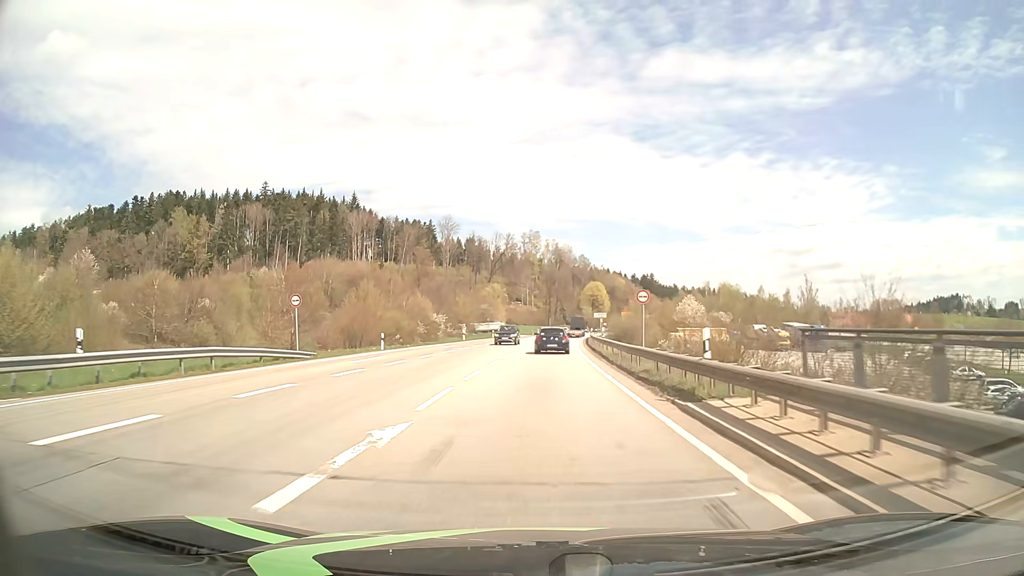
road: primary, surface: asphalt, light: Day
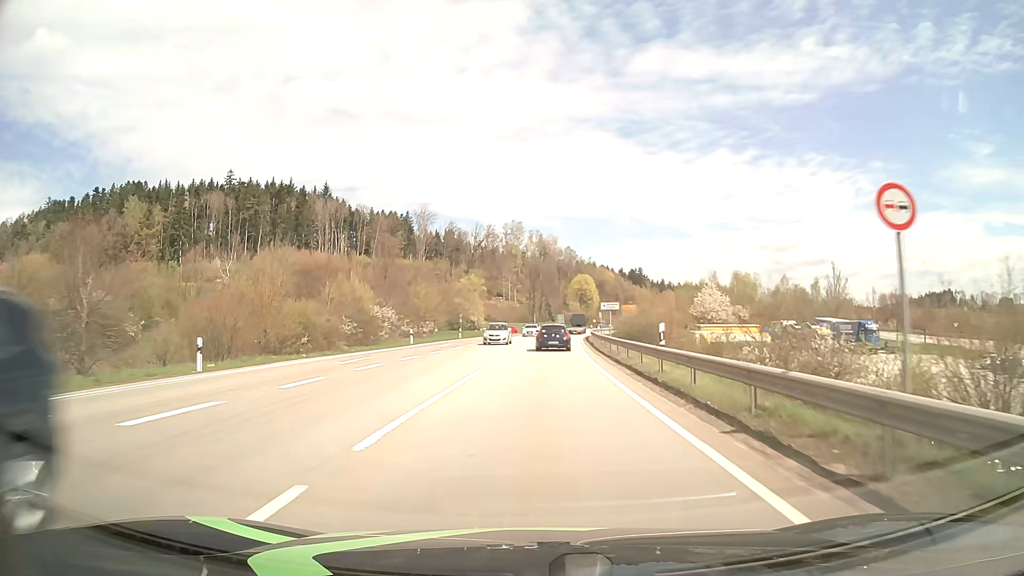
(+0.3, +22.1) m; +1°
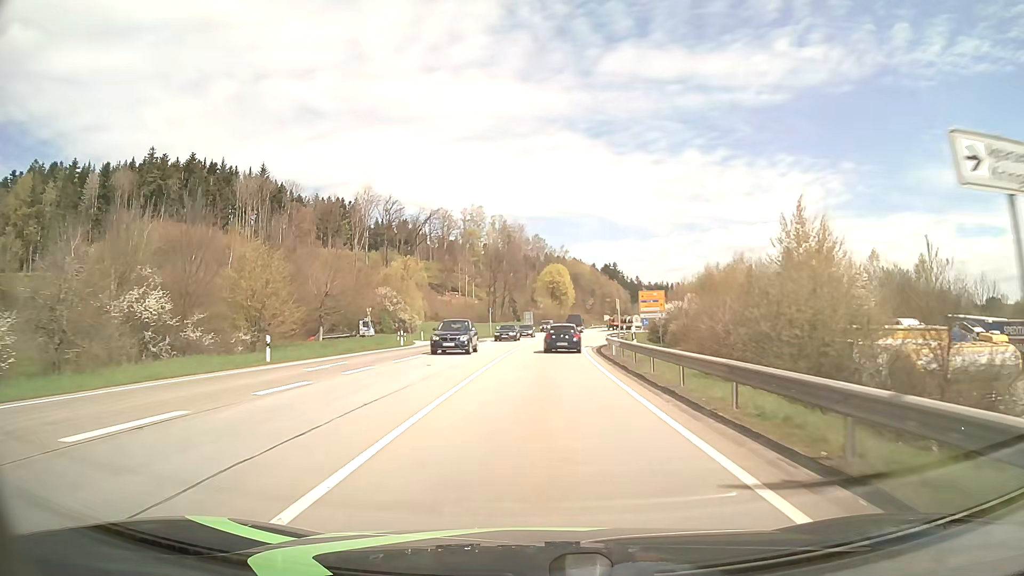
(+1.1, +43.5) m; +3°
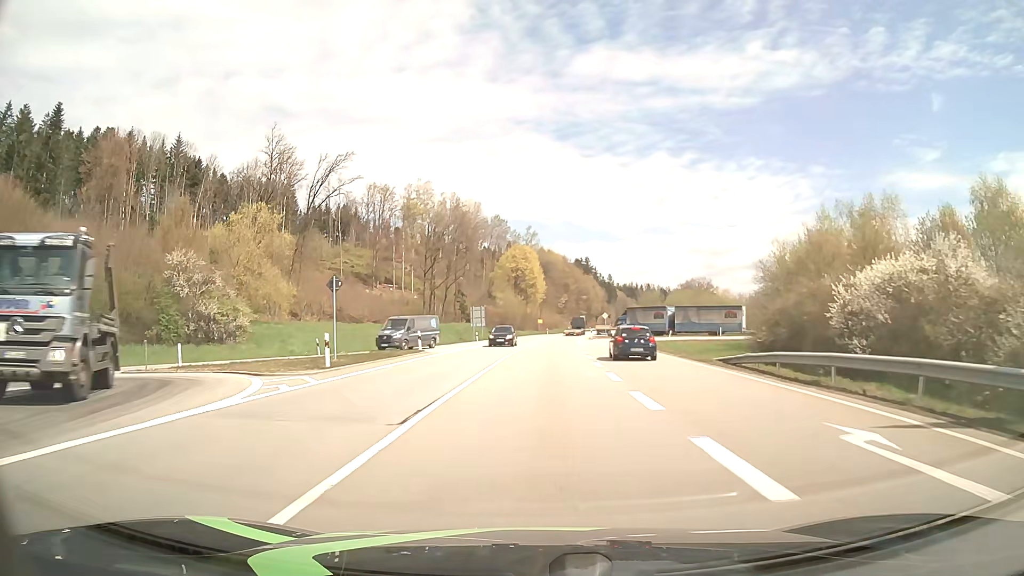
(+1.4, +51.9) m; +3°
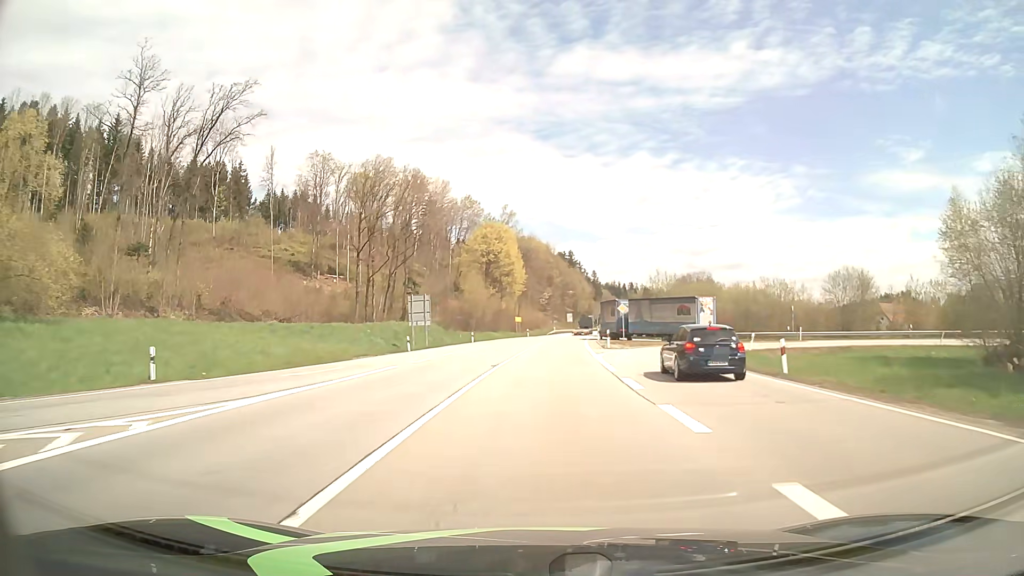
(+0.4, +33.0) m; +1°
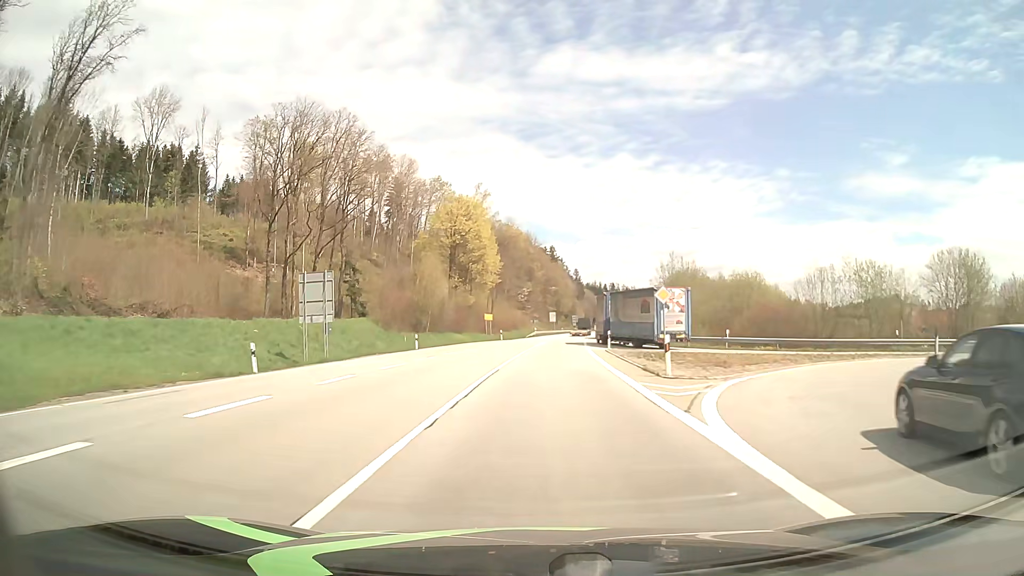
(+0.4, +23.5) m; +2°
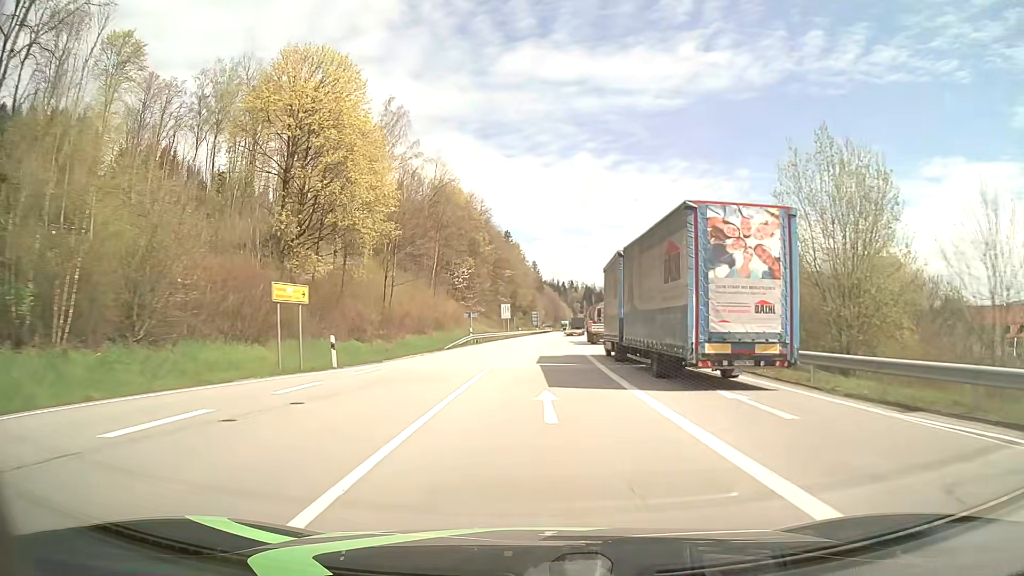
(+1.7, +50.3) m; +4°
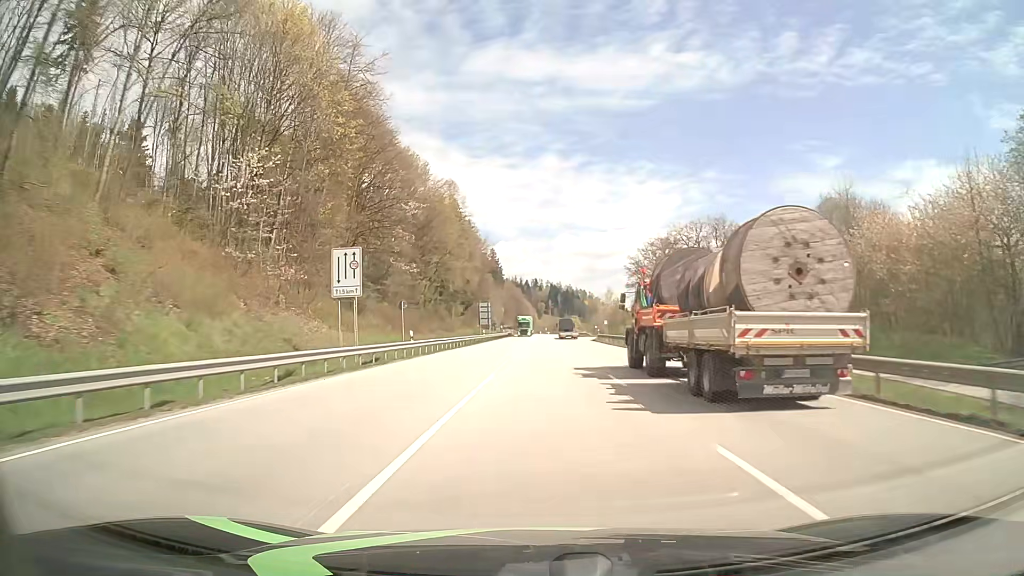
(+2.3, +68.9) m; +3°
